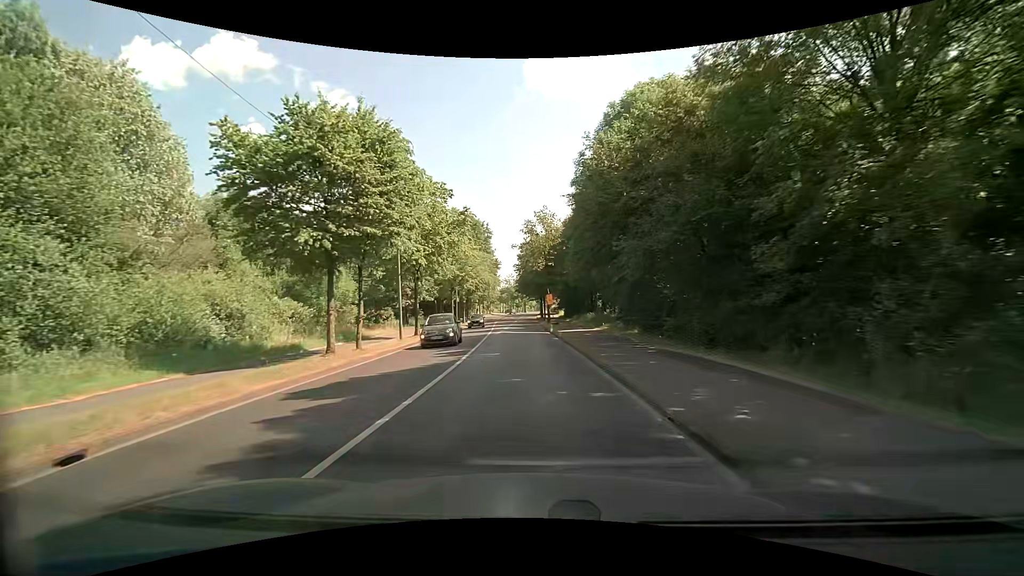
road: secondary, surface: asphalt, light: Day
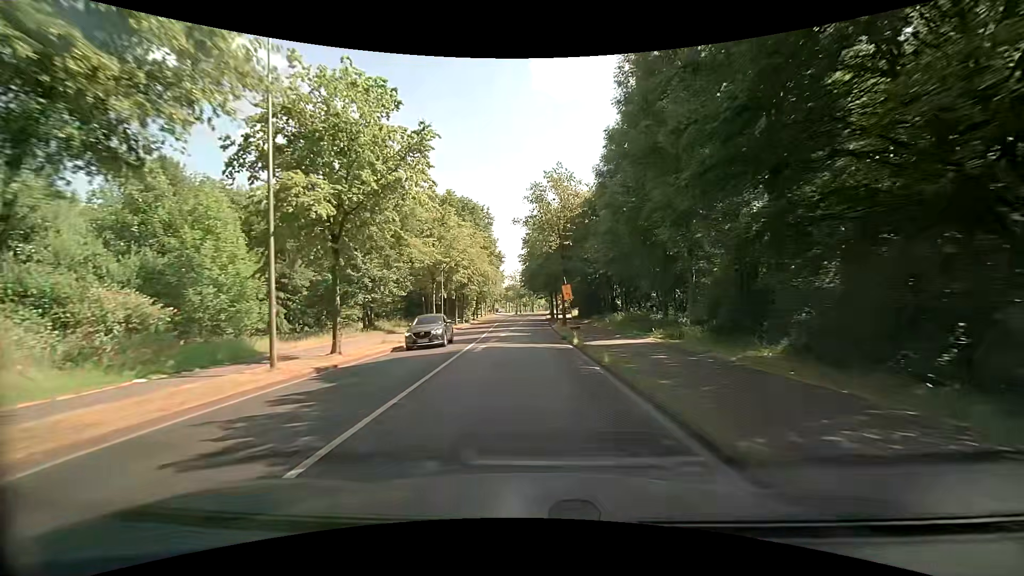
(-0.1, +14.6) m; -1°
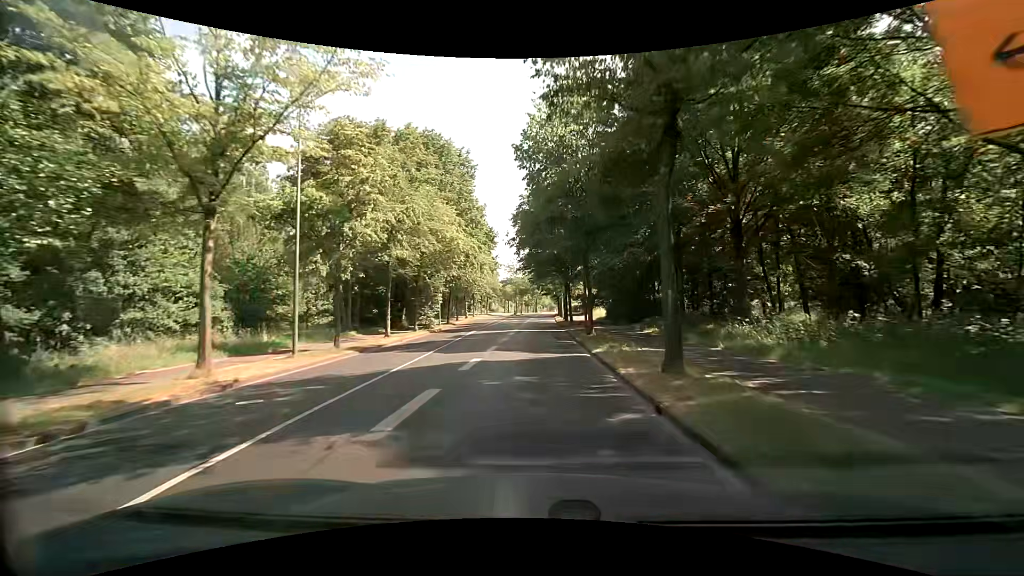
(0.0, +29.5) m; 0°
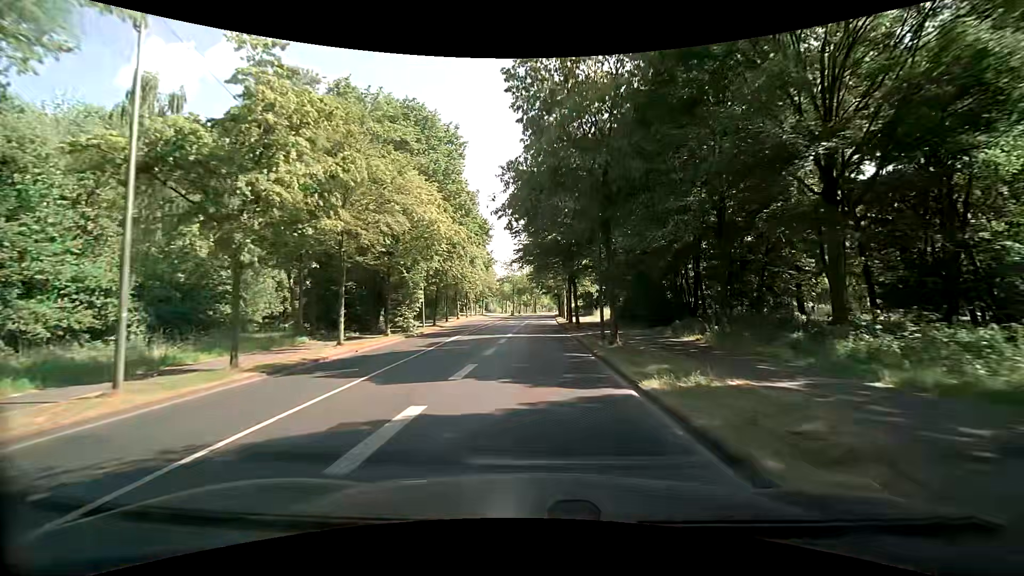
(0.0, +7.4) m; +1°
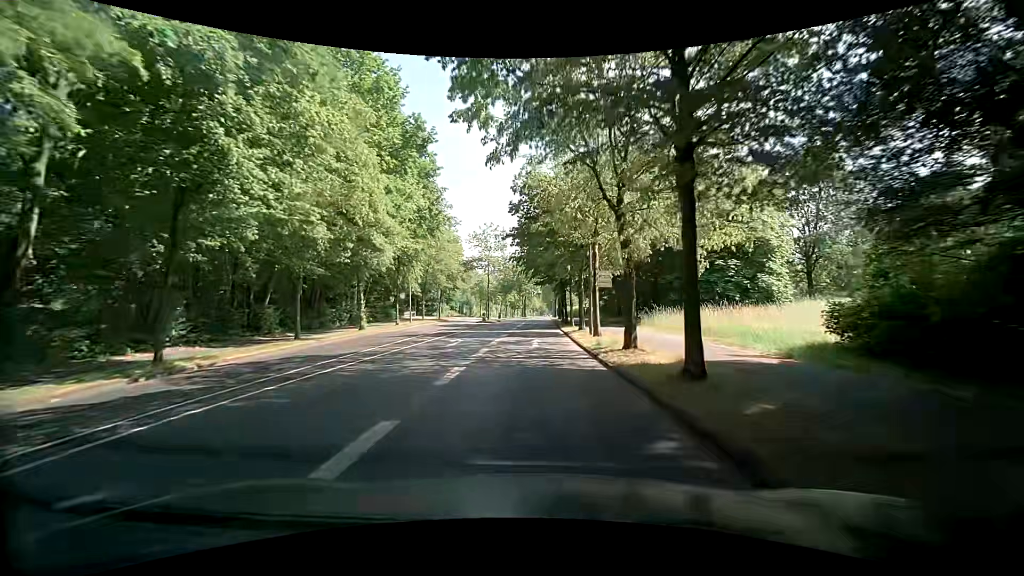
(0.0, +37.3) m; +1°
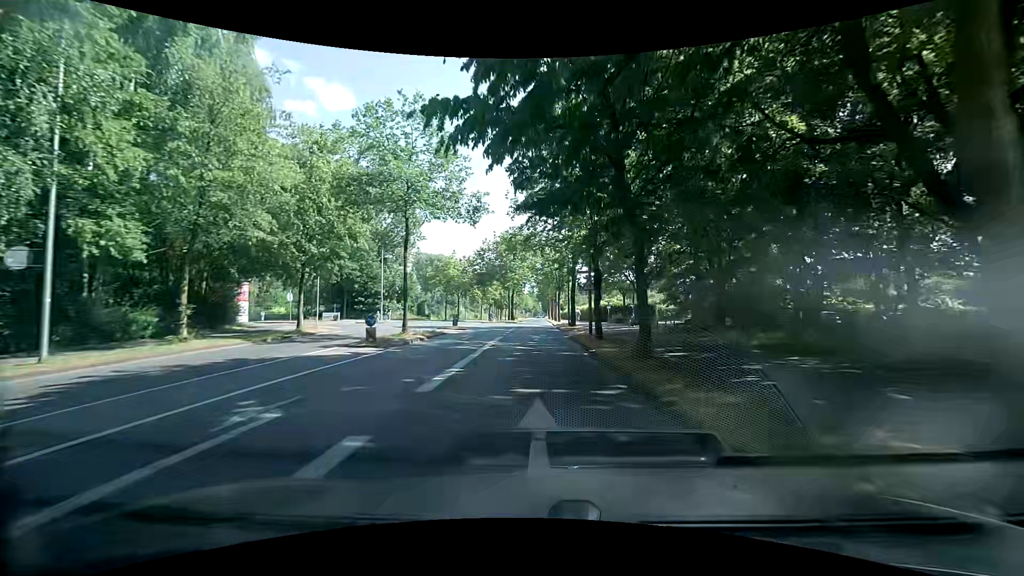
(+0.2, +36.9) m; 0°
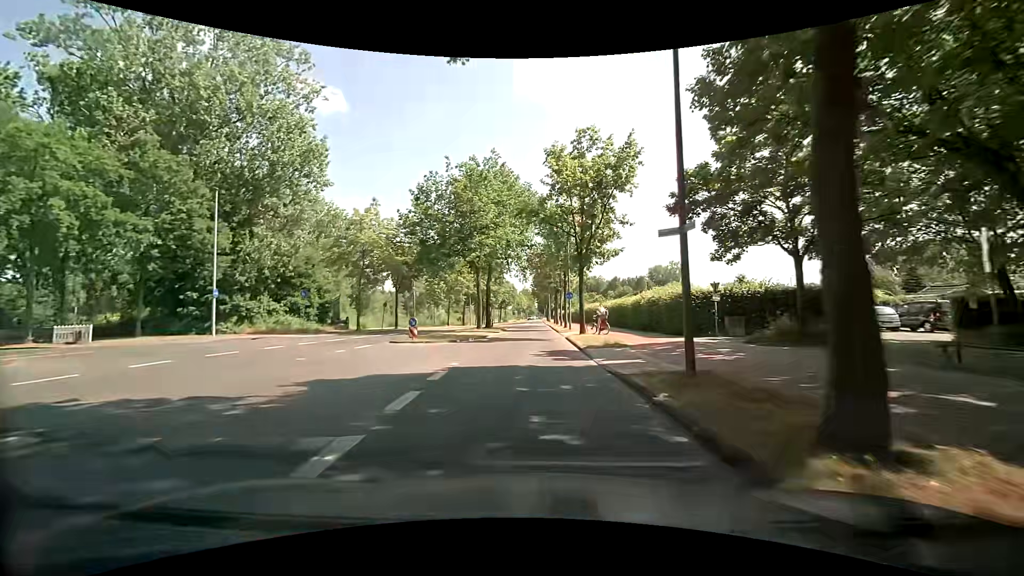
(+0.4, +36.2) m; 0°
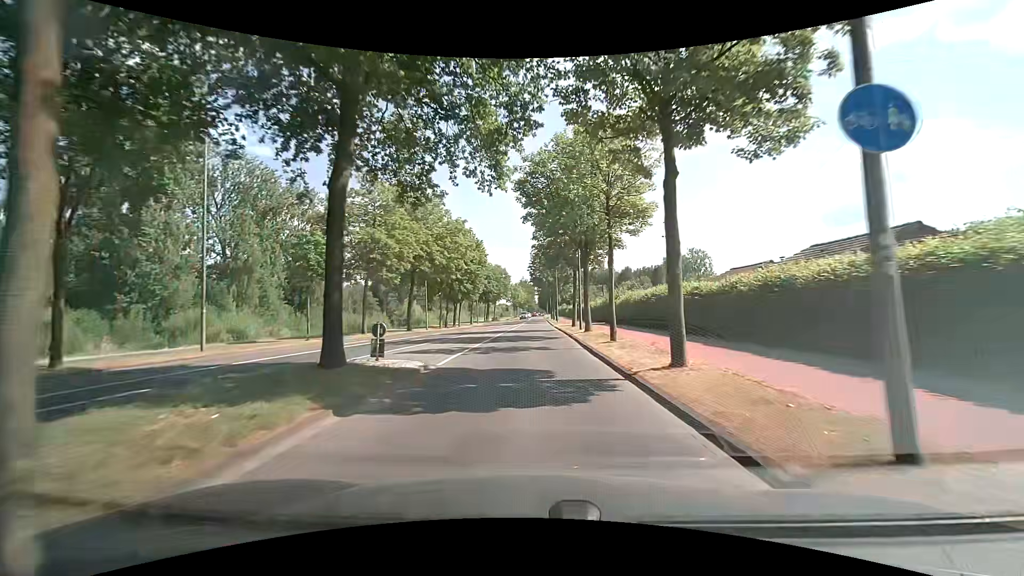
(+0.3, +35.8) m; +1°
(0, +10) (0, +20) (0, +30) (0, +40) (0, +50) (0, +60) (0, +70) (0, +80) (0, +90) (0, +100) m
